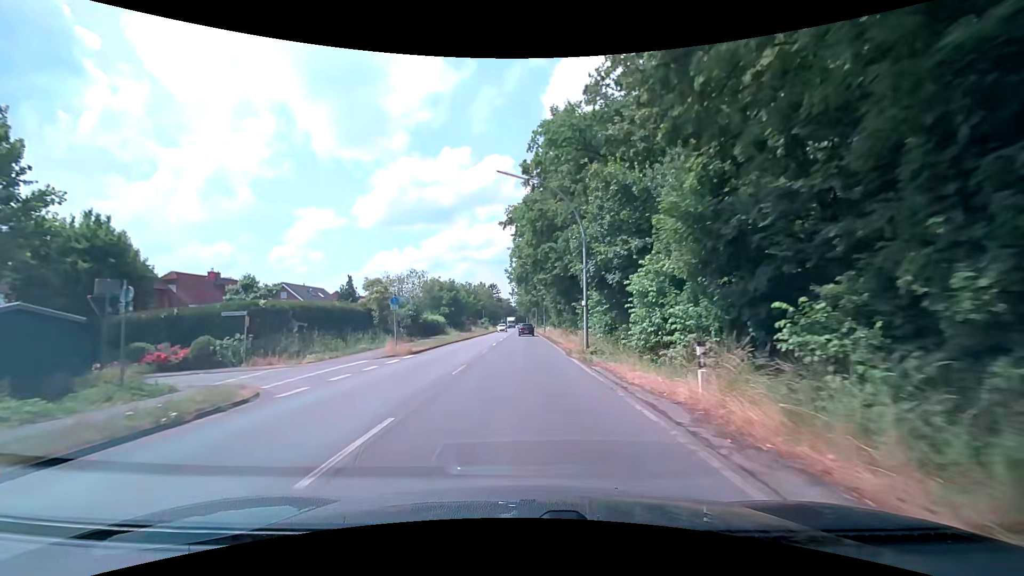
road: secondary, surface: asphalt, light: Day
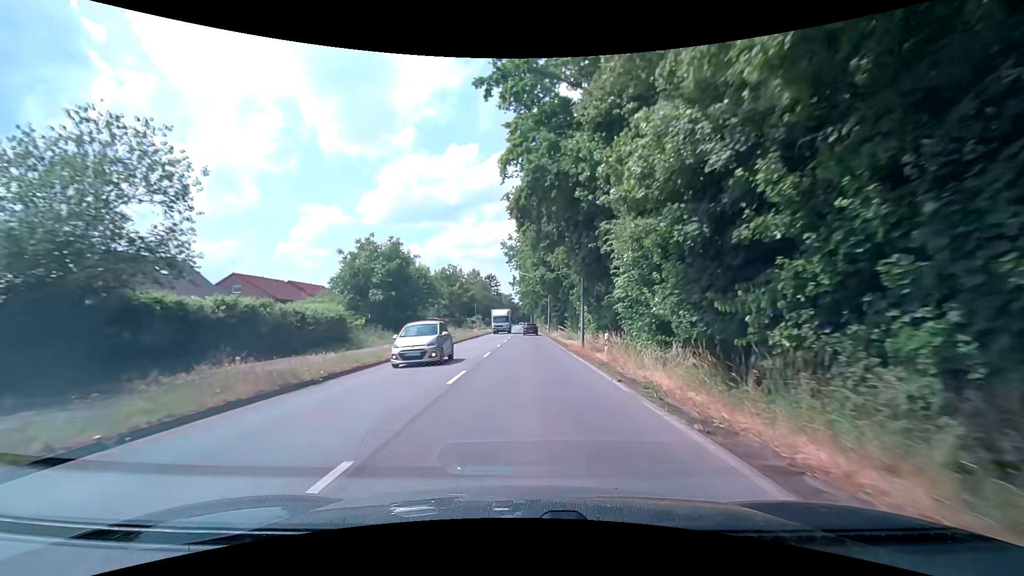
(-0.5, +38.7) m; -1°
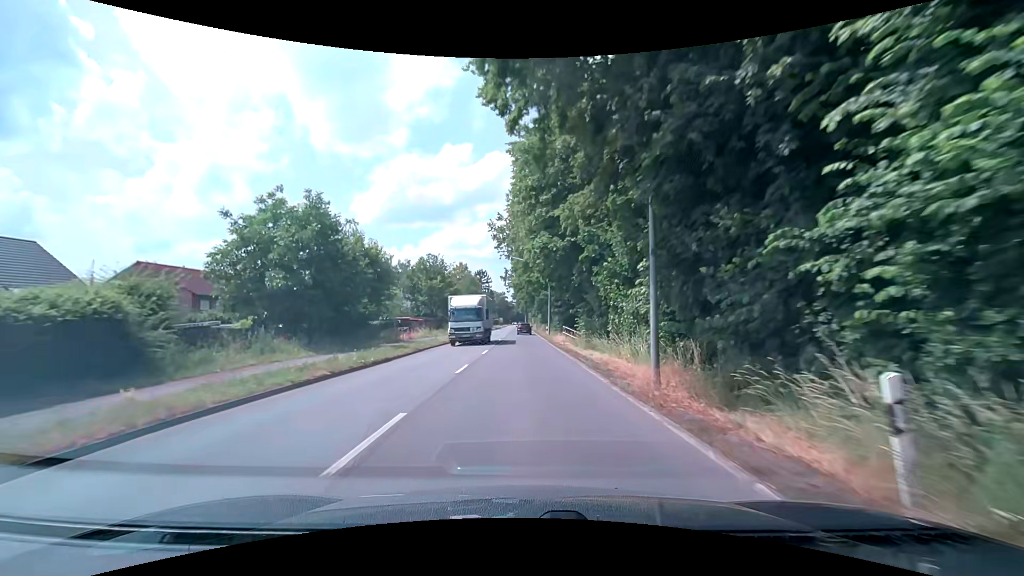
(+0.1, +15.5) m; 0°
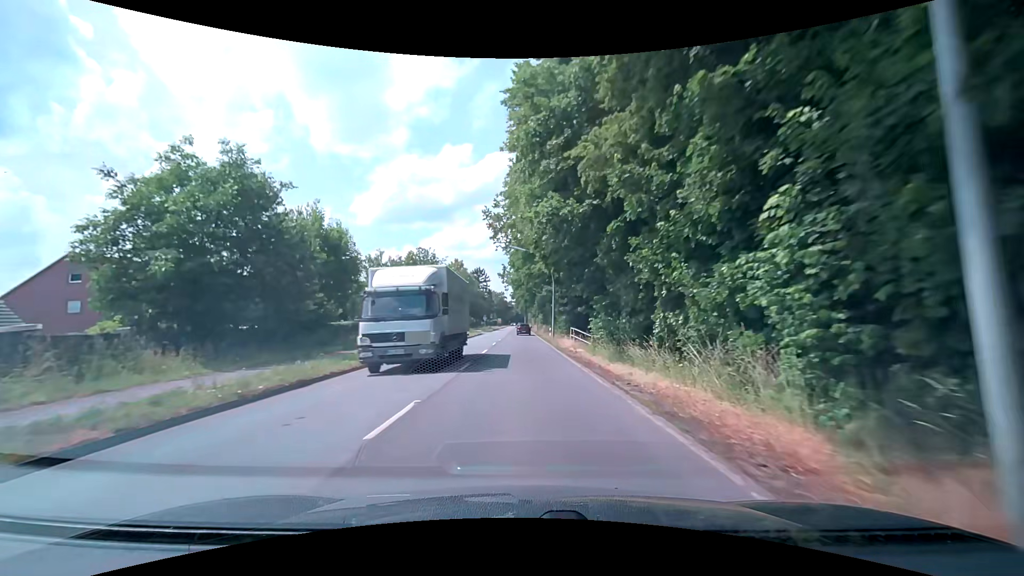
(0.0, +7.8) m; 0°
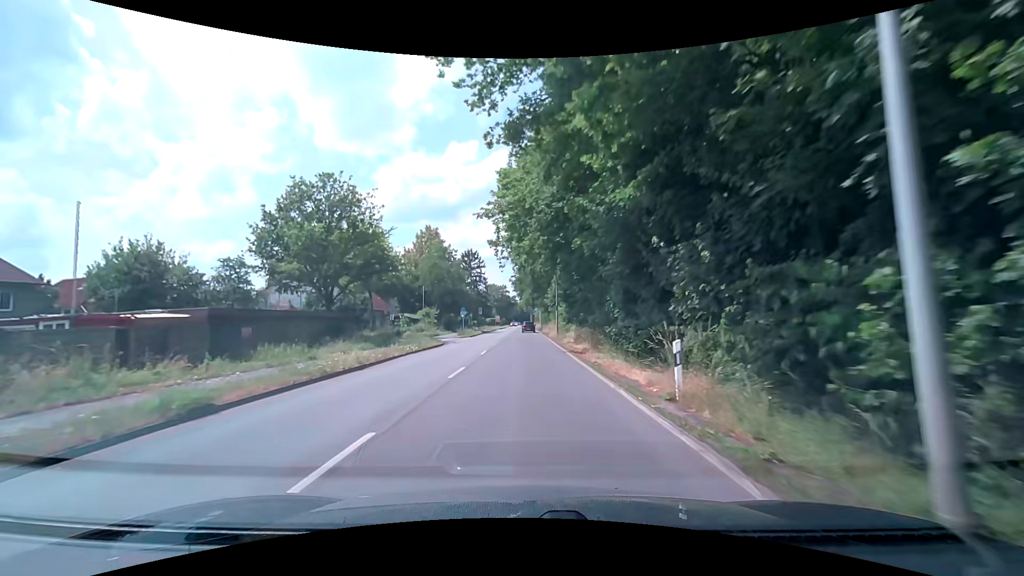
(+0.1, +39.0) m; 0°
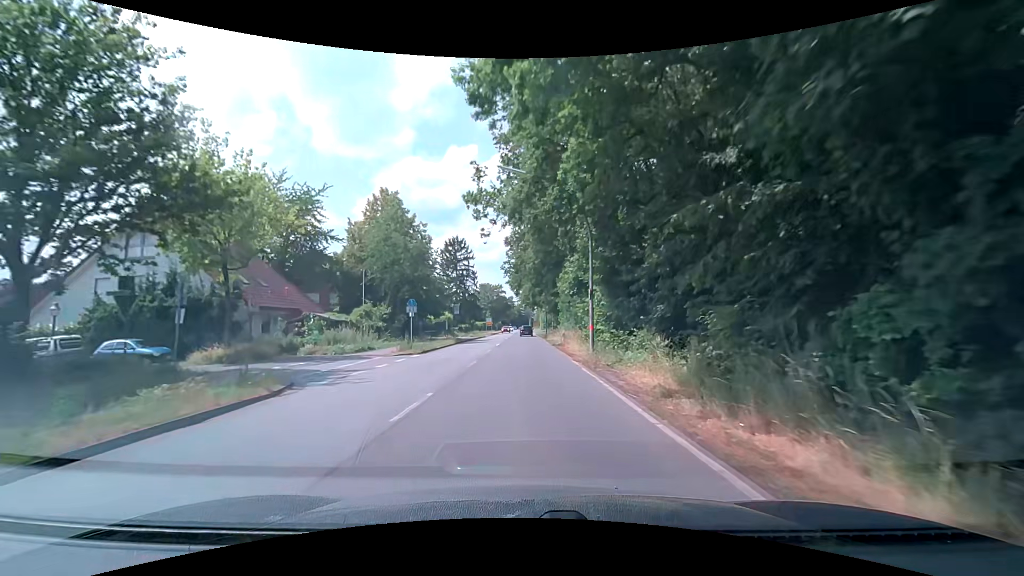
(-0.1, +23.4) m; 0°
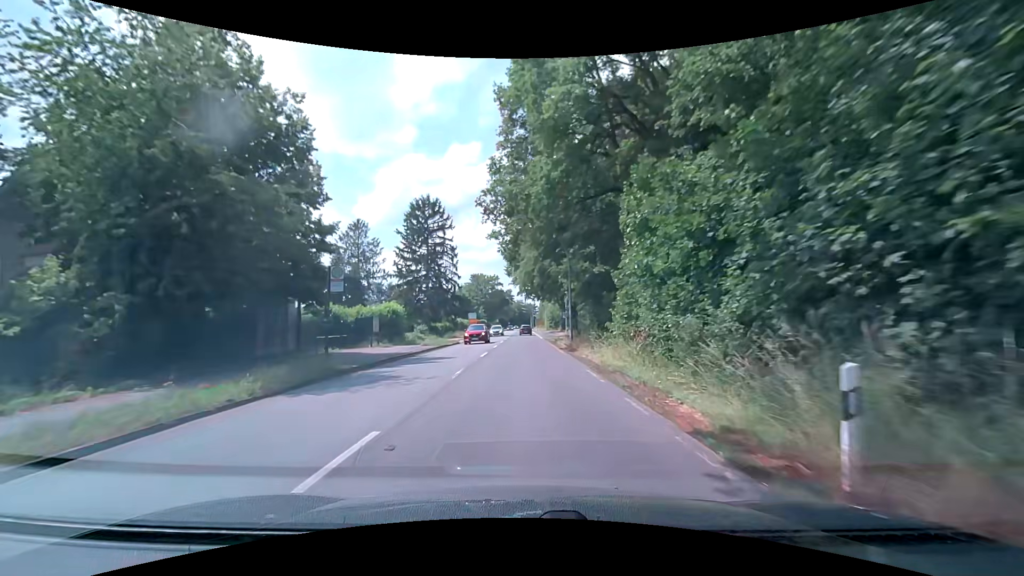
(0.0, +31.0) m; 0°
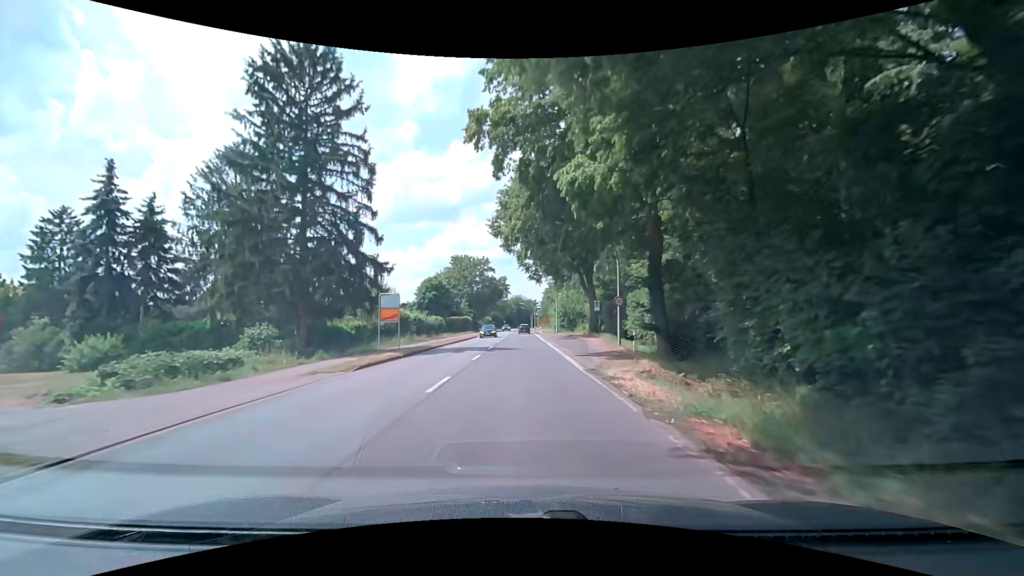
(+0.1, +38.9) m; -1°
(0, +10) (0, +20) (0, +30) (0, +40) (0, +50) (0, +60) (0, +70) (+1, +80) (+1, +90) (+1, +100) m
